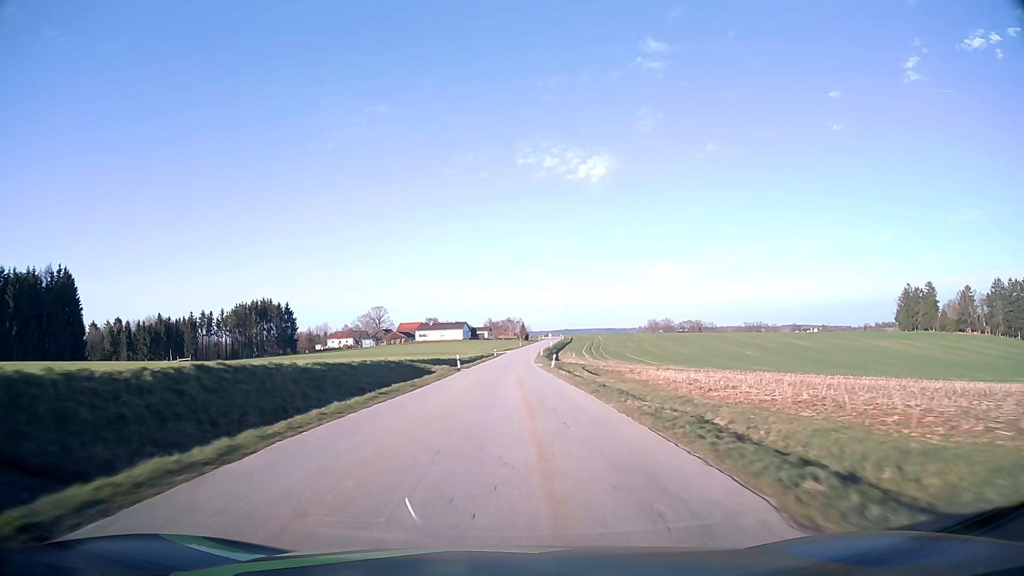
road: tertiary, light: Day
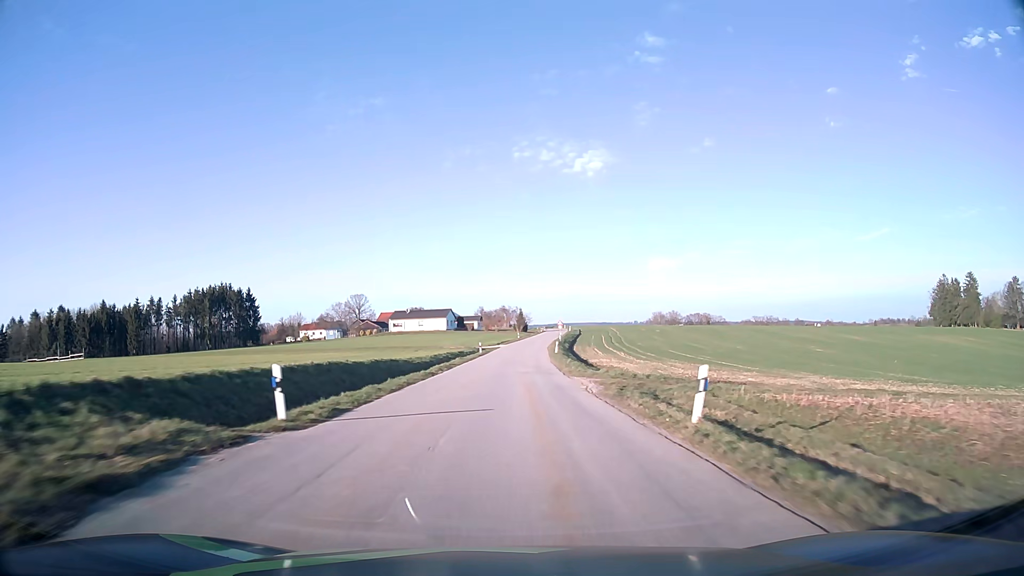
(+0.1, +38.1) m; 0°
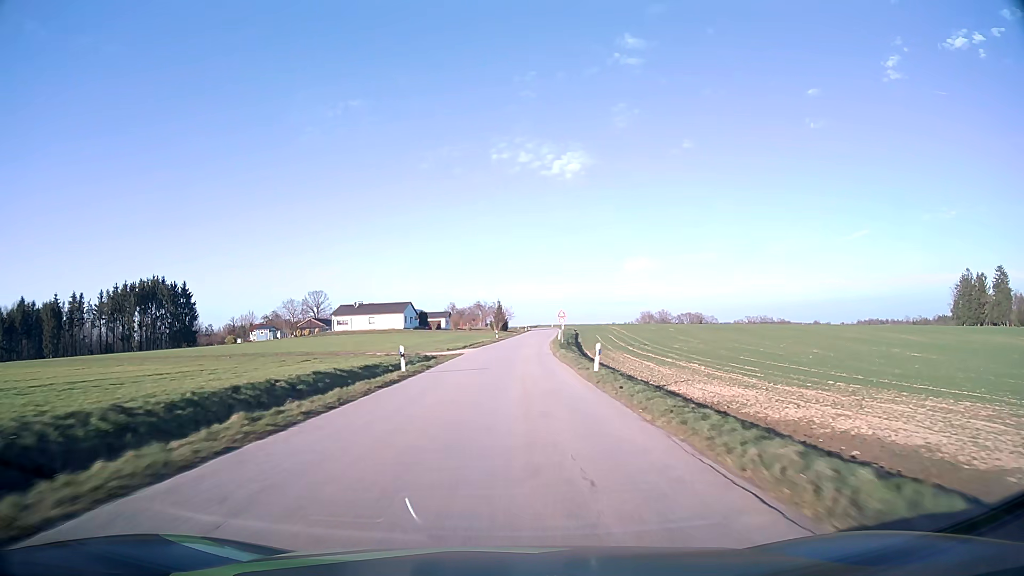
(+0.4, +36.3) m; +2°
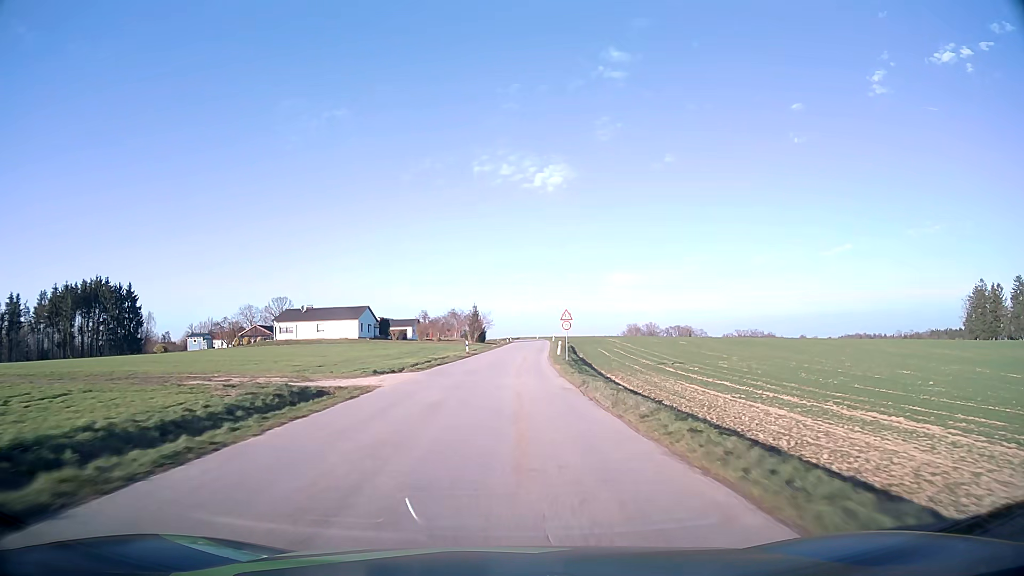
(+0.2, +23.4) m; +2°
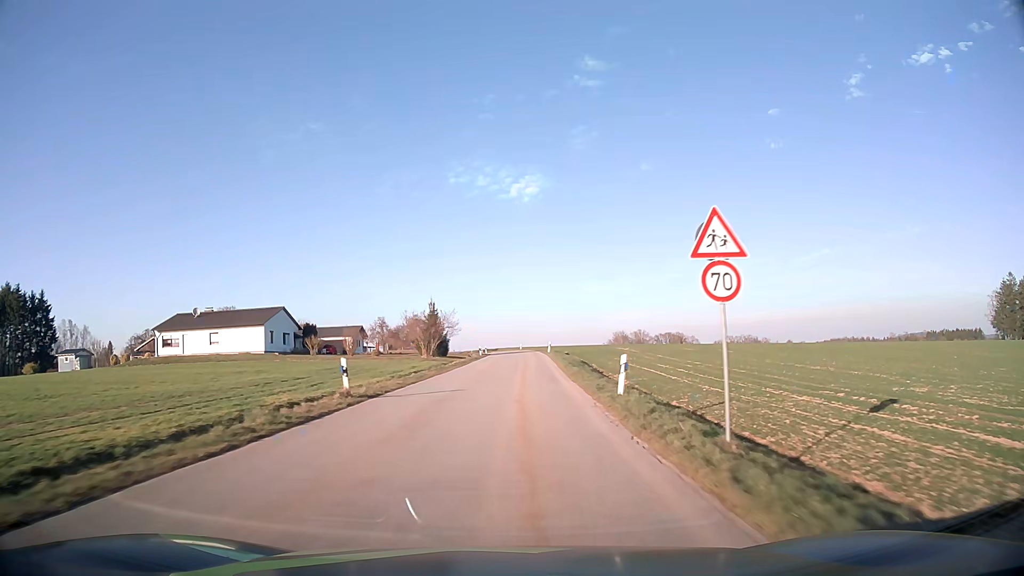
(+0.5, +33.4) m; +2°
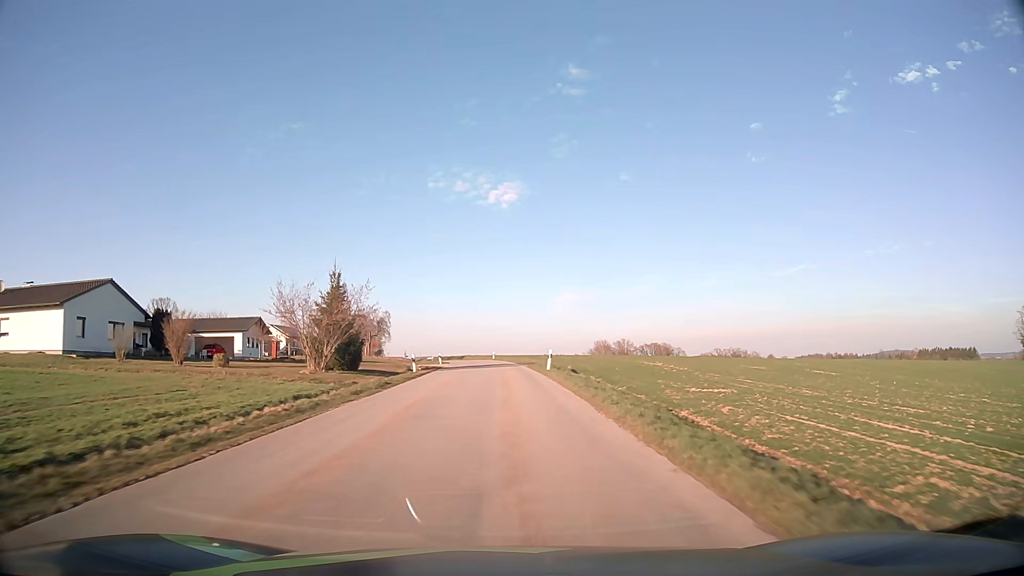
(+0.6, +32.9) m; +2°
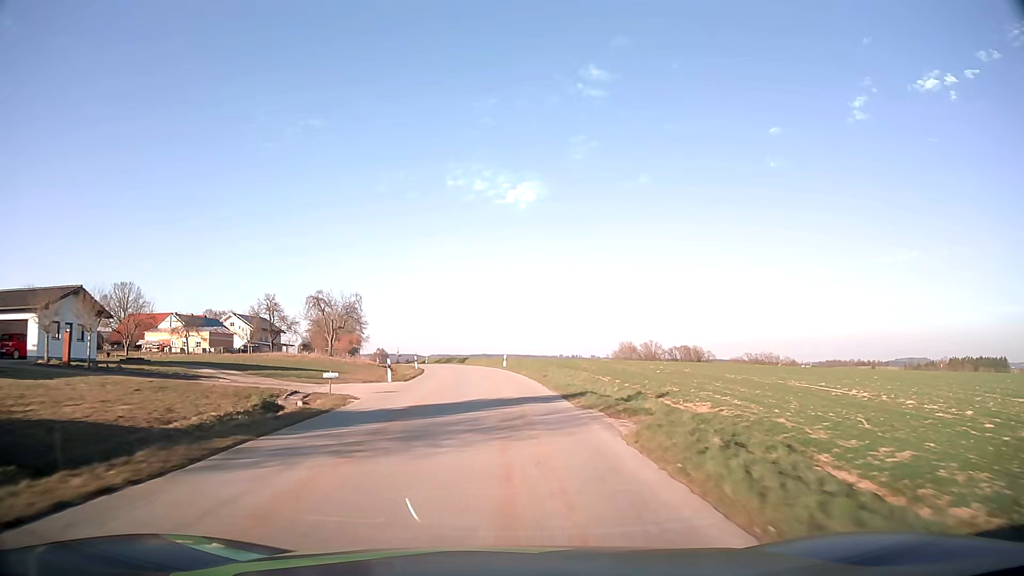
(-0.1, +32.9) m; -1°
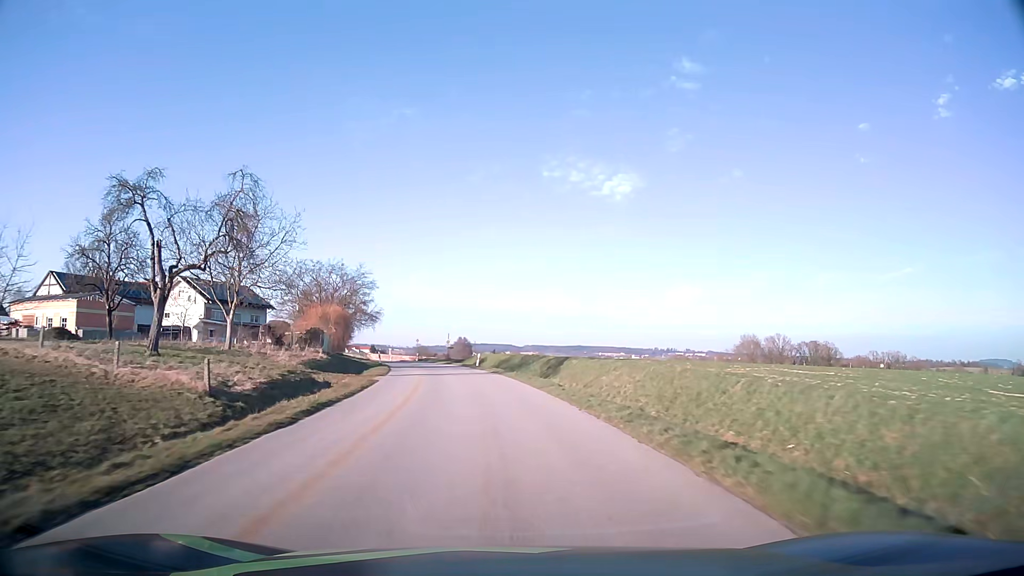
(-3.1, +54.7) m; -8°
(0, +10) (-1, +20) (-2, +30) (-3, +40) (-5, +50) (-7, +59) (-10, +69) (-12, +79) (-15, +88) (-17, +98) m
